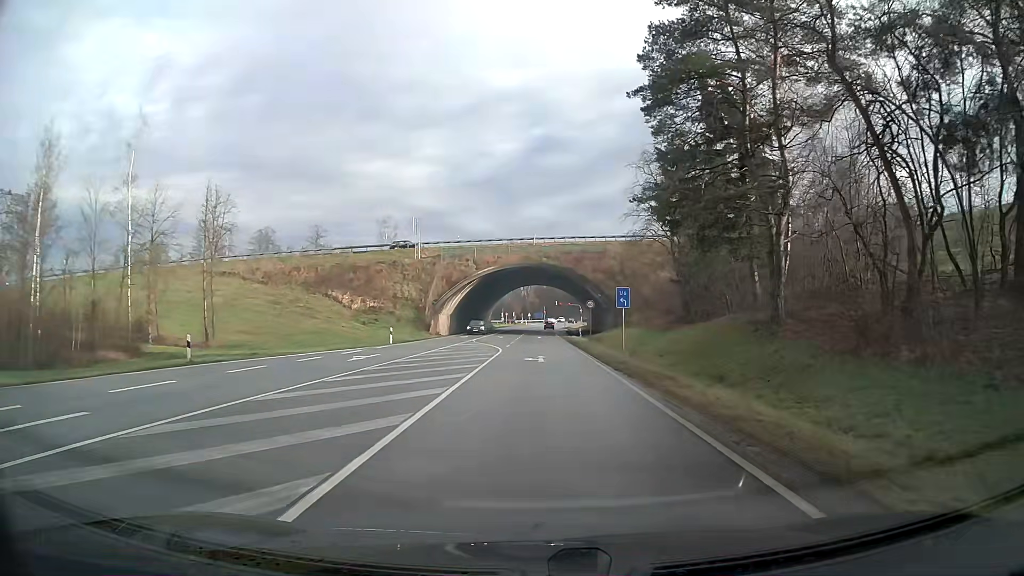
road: primary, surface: asphalt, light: Day
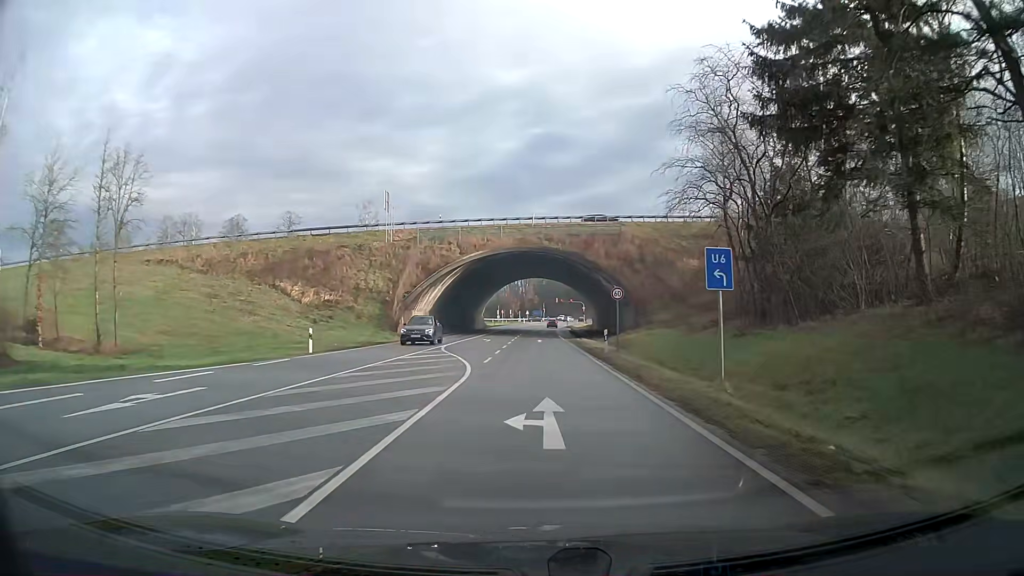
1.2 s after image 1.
(0.0, +16.2) m; 0°
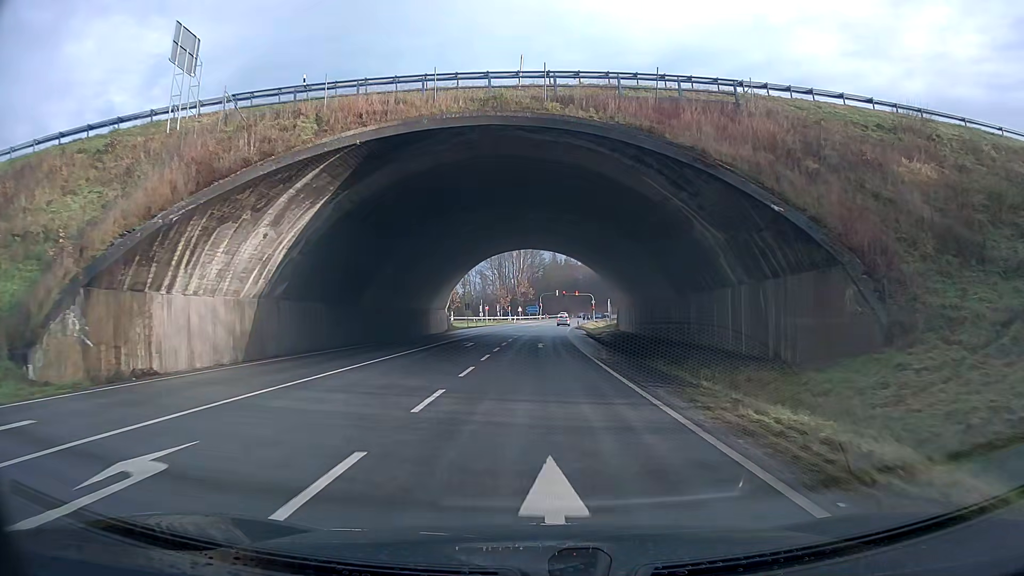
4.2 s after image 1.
(+0.3, +42.4) m; +1°
